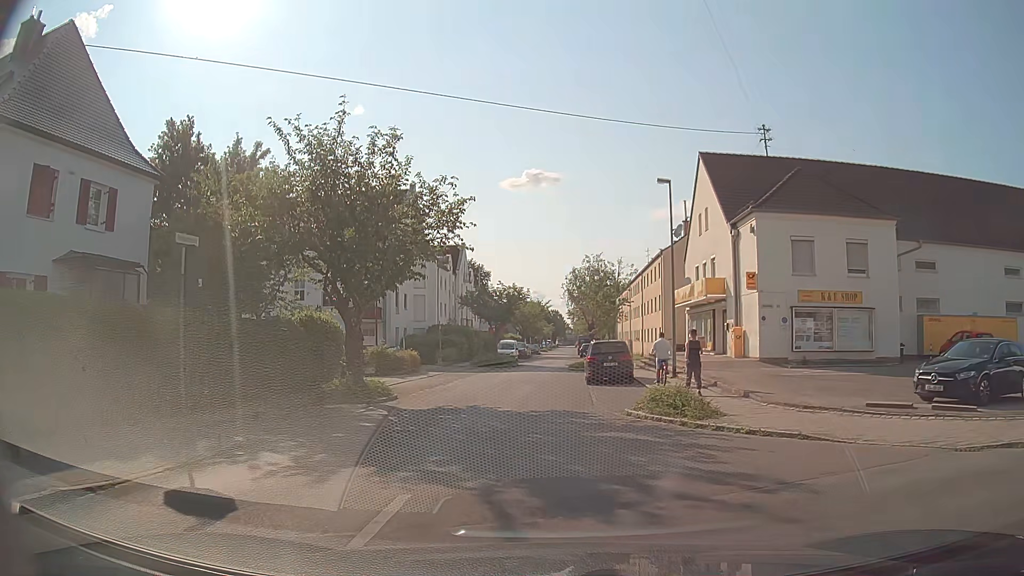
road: residential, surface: asphalt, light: Day
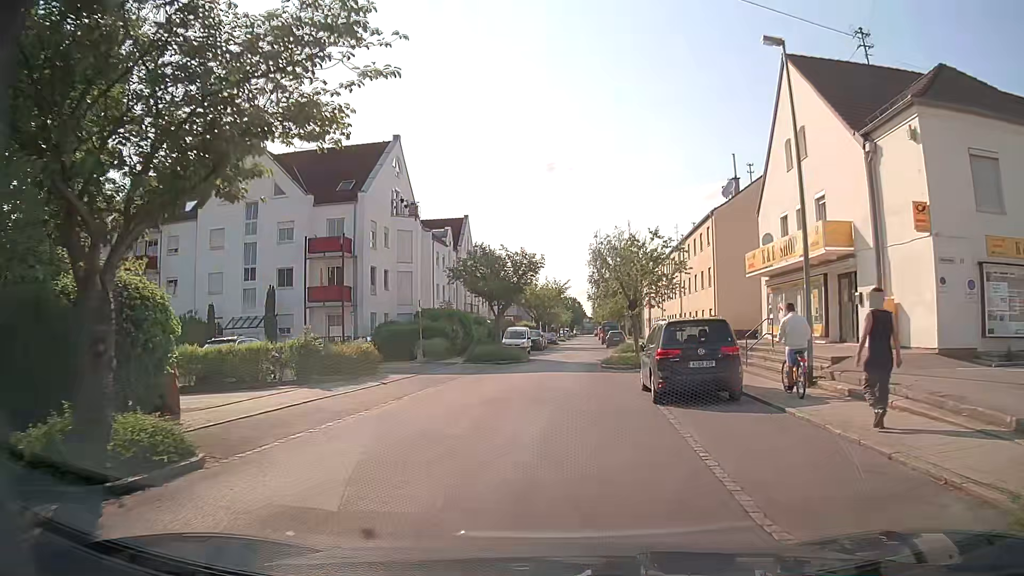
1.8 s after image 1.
(-0.2, +12.4) m; -1°
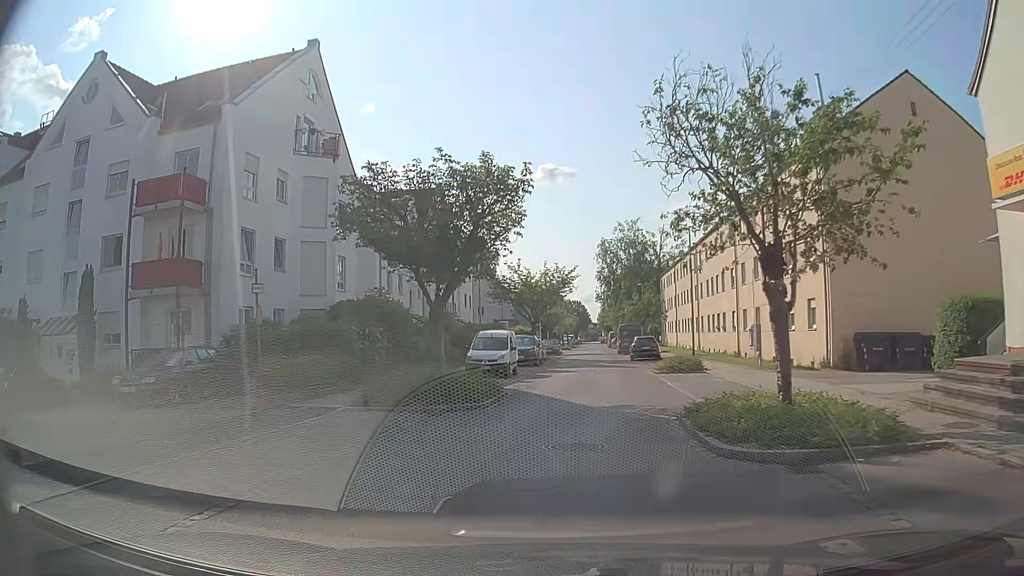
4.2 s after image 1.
(0.0, +17.8) m; -1°
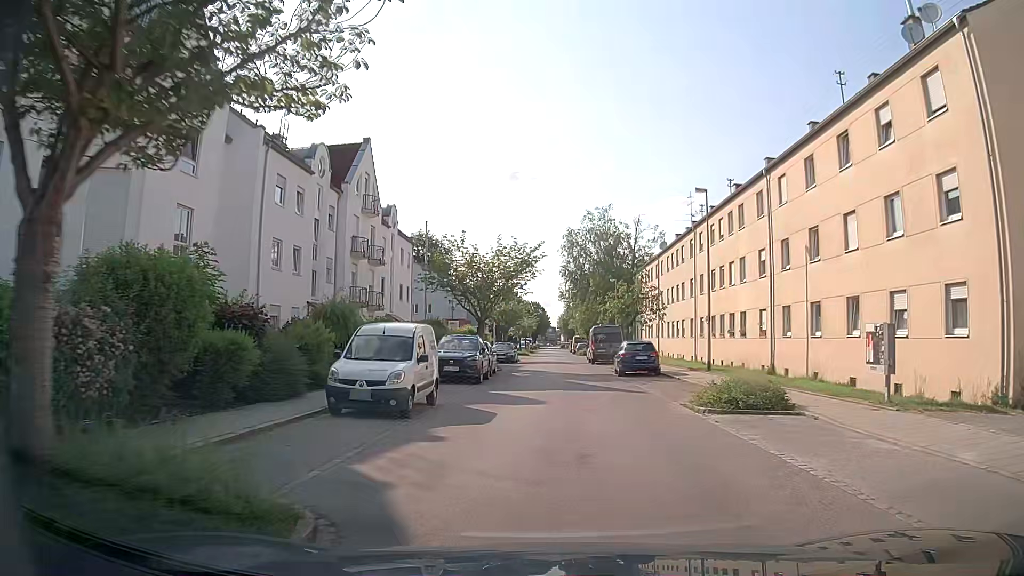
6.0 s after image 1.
(+0.2, +12.8) m; +3°
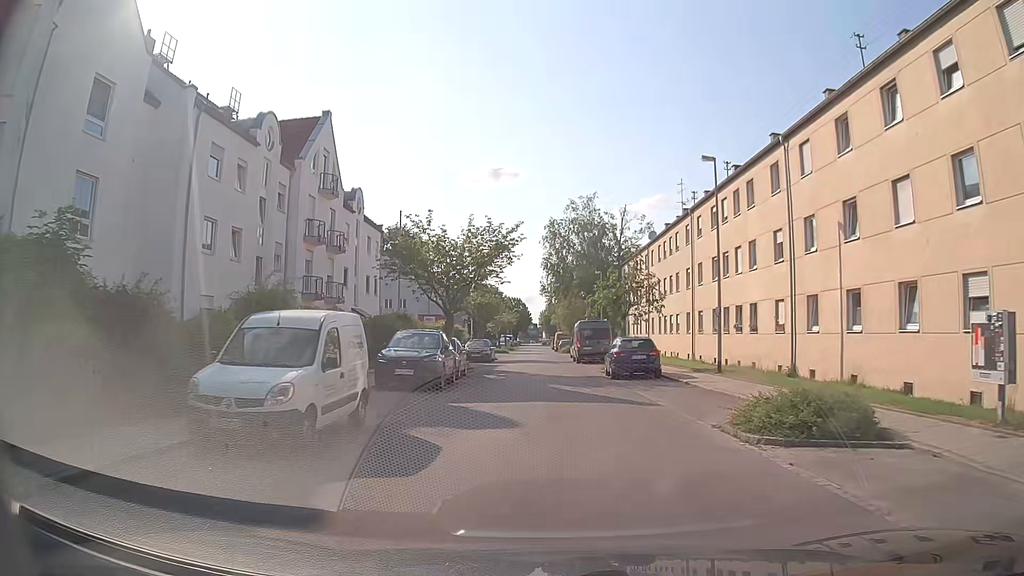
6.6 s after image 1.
(+0.1, +4.7) m; +3°
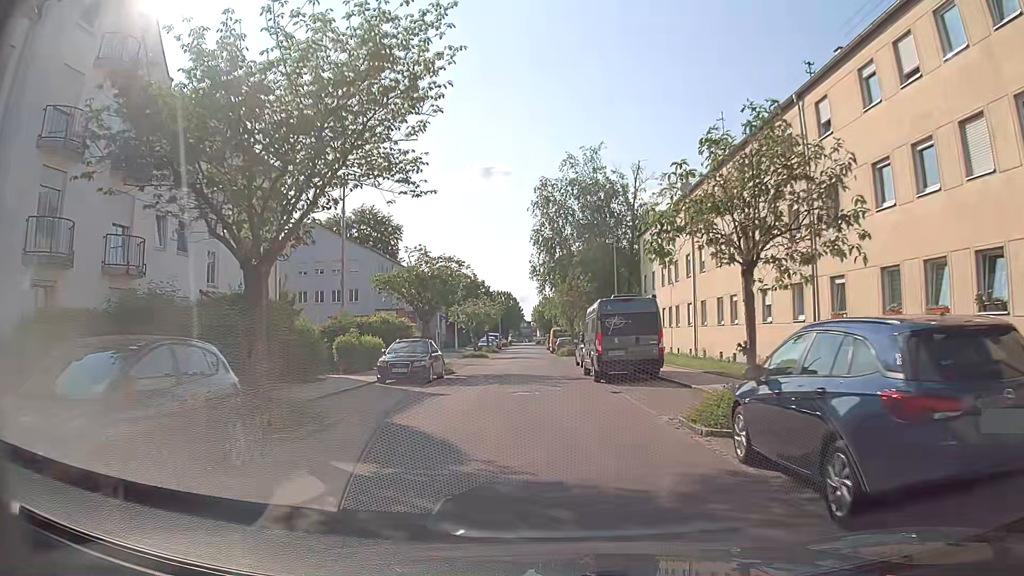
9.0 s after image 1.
(-0.1, +19.5) m; 0°
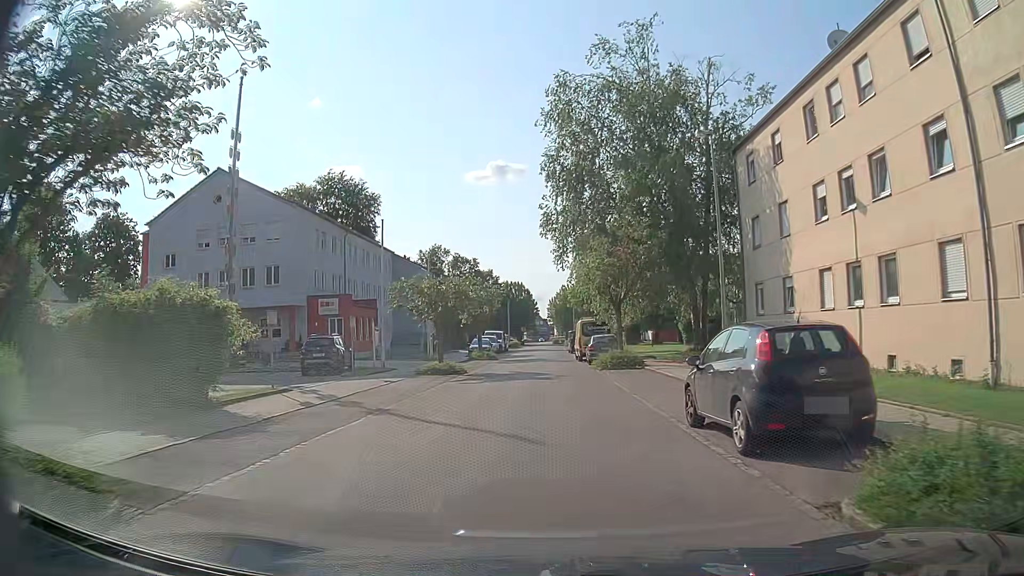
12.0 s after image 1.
(-0.2, +24.3) m; -1°
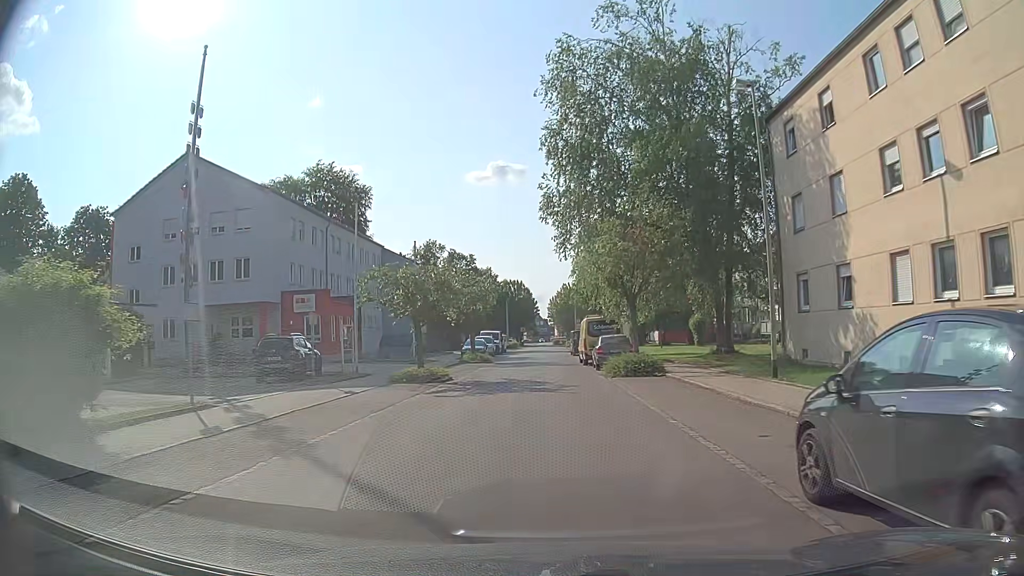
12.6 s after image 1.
(0.0, +4.8) m; 0°
(0, +10) (0, +20) (0, +30) (0, +40) (0, +50) (0, +60) (0, +70) (0, +80) (+1, +90) (+1, +100) m
